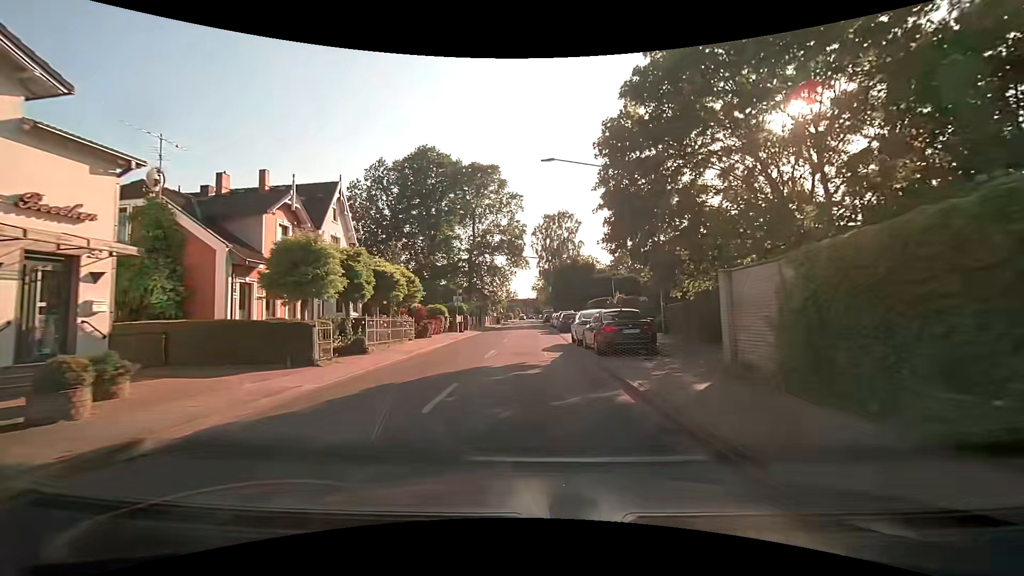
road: residential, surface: asphalt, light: Day
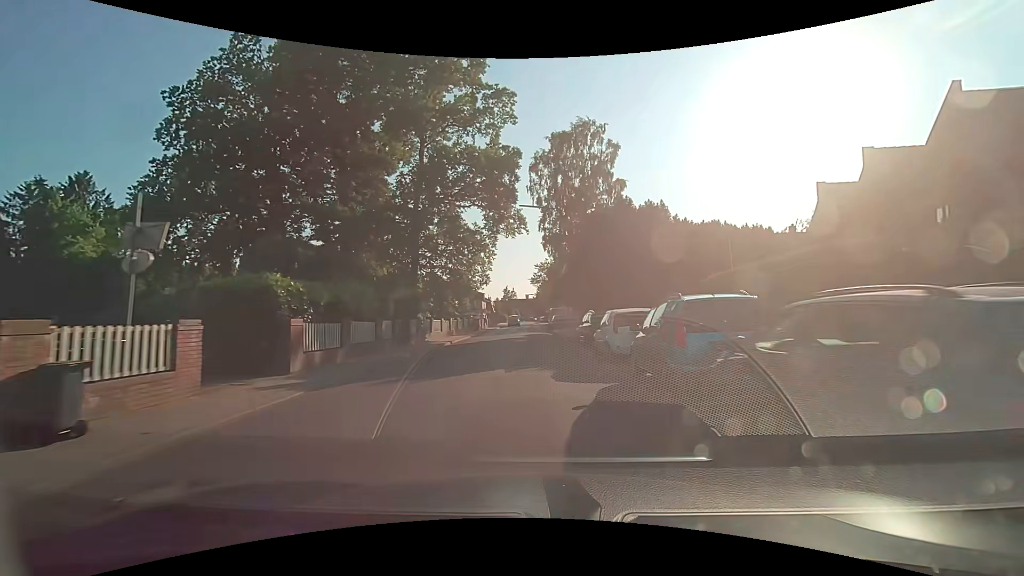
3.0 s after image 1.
(+0.1, +35.0) m; 0°
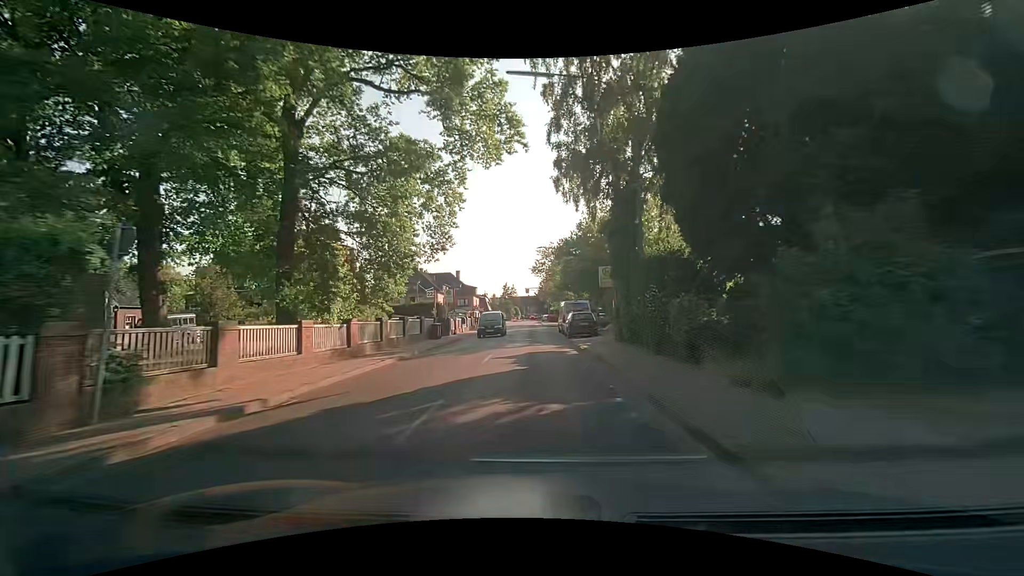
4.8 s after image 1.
(+0.1, +21.1) m; +1°
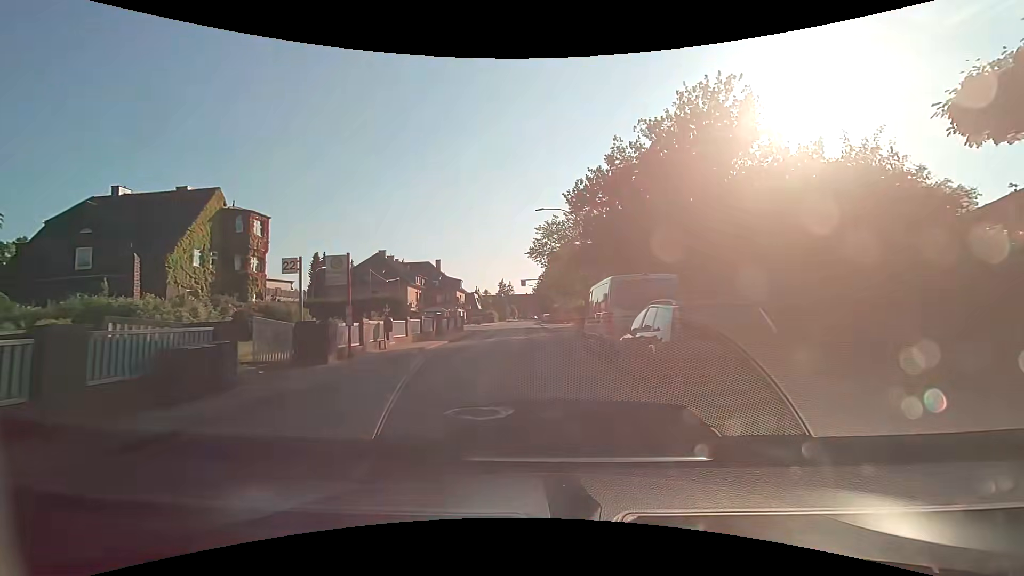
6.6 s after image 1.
(0.0, +21.5) m; +1°
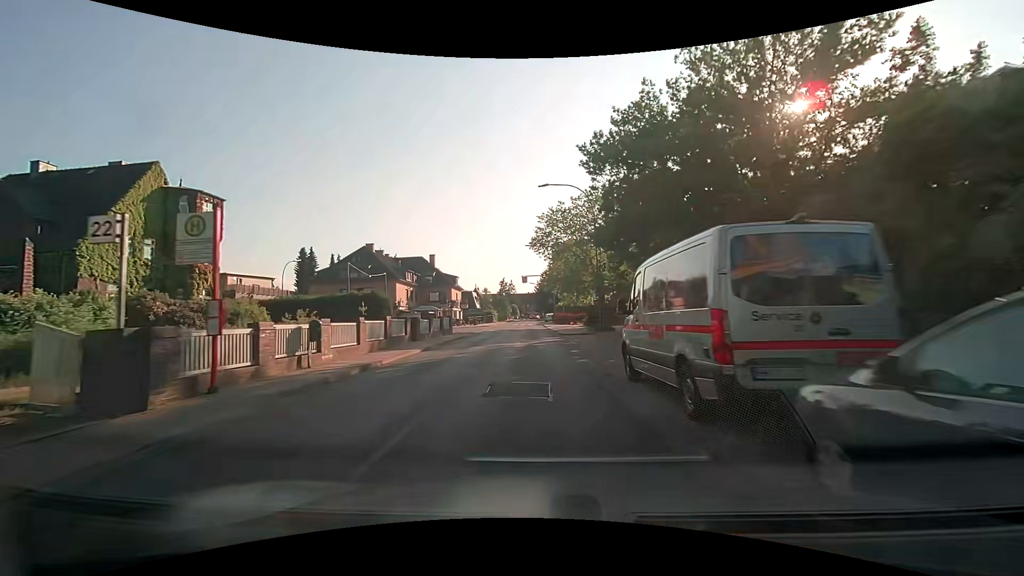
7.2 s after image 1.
(-0.1, +7.2) m; -1°
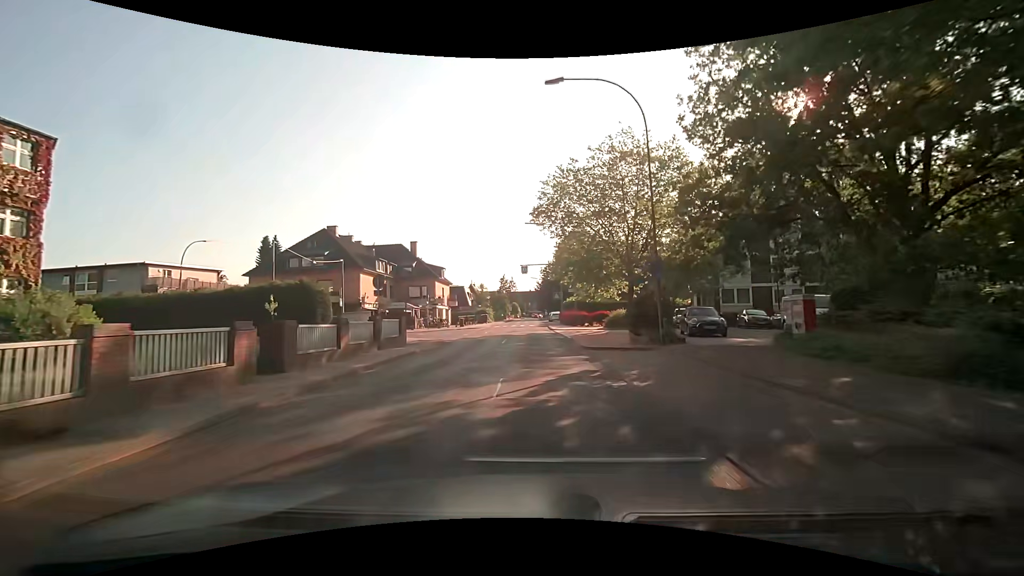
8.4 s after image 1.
(0.0, +14.3) m; -1°
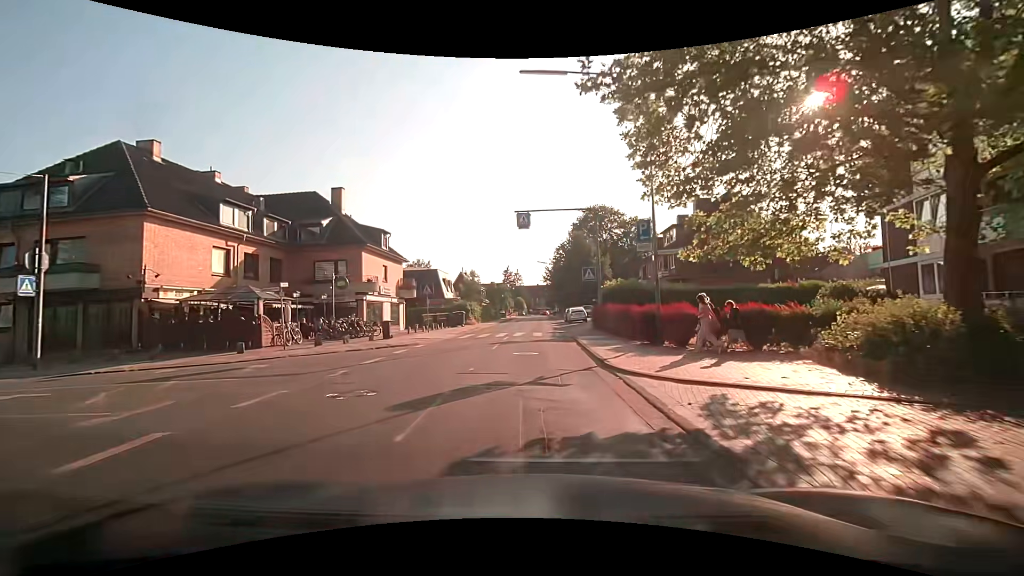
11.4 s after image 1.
(+0.3, +28.7) m; -1°
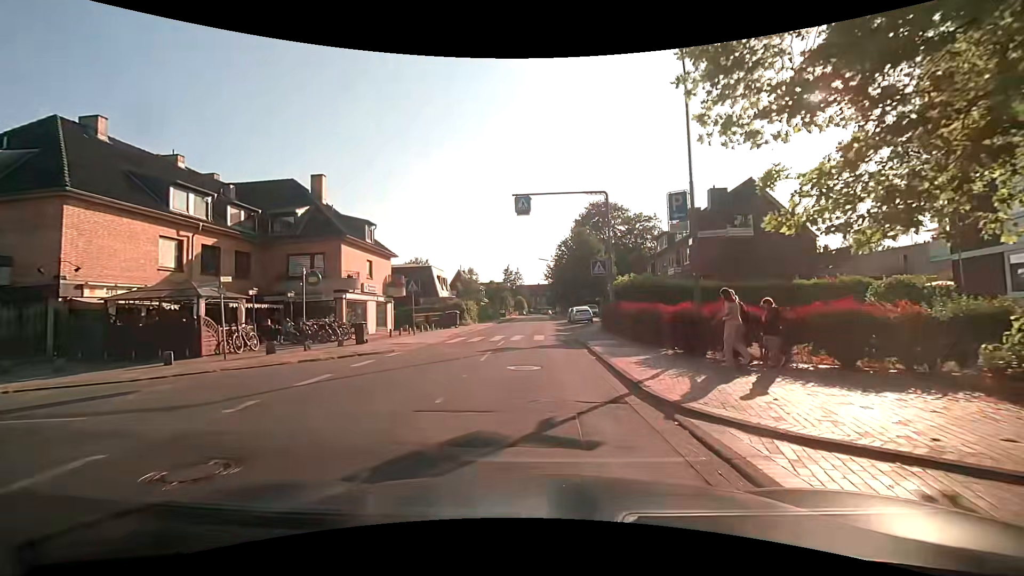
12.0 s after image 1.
(0.0, +3.8) m; 0°
(0, +10) (0, +20) (+1, +30) (+1, +40) (+1, +50) (+1, +60) (+2, +70) (+2, +80) (+2, +90) (+3, +100) m
